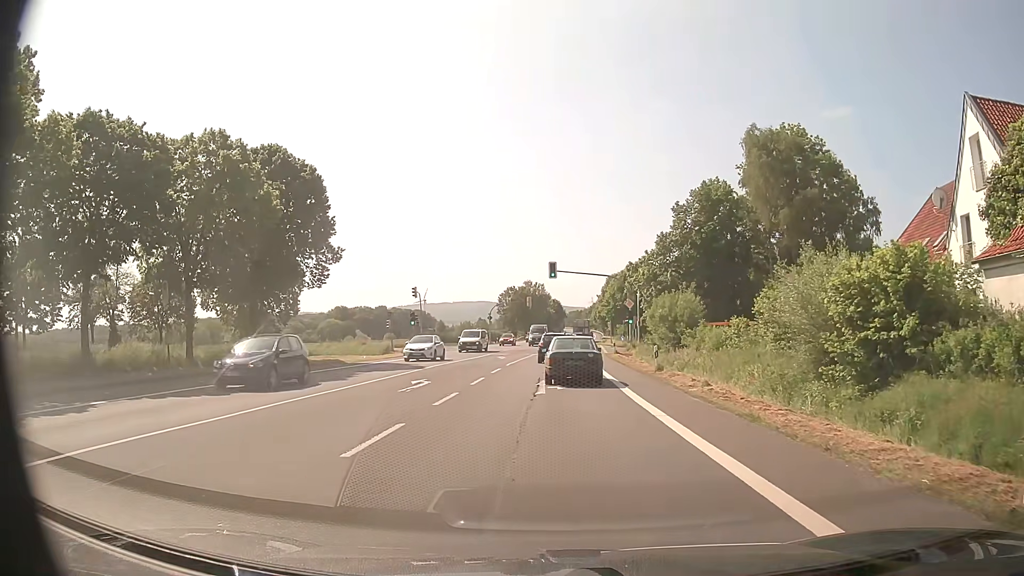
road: primary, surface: asphalt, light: Day
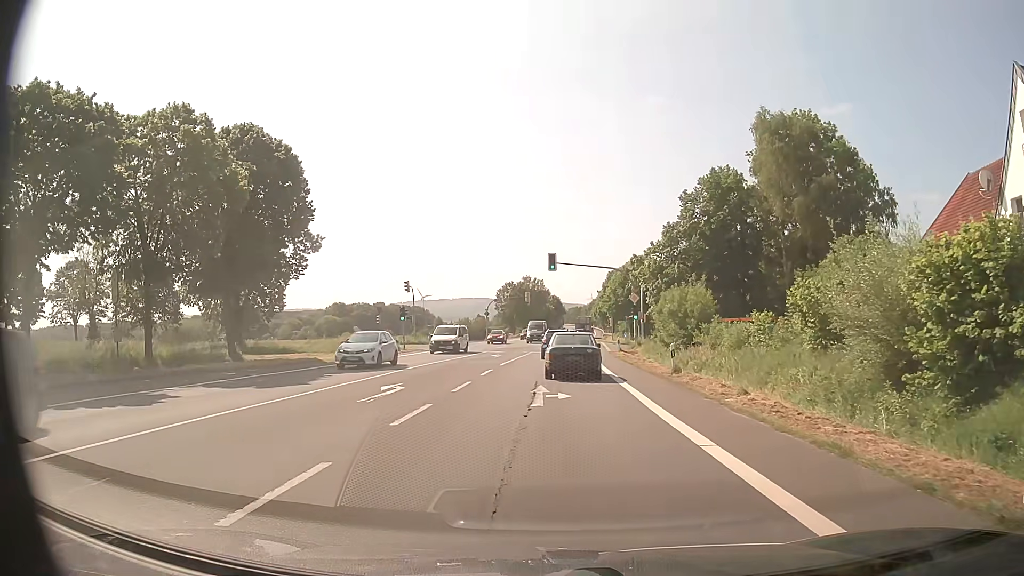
(0.0, +3.7) m; 0°
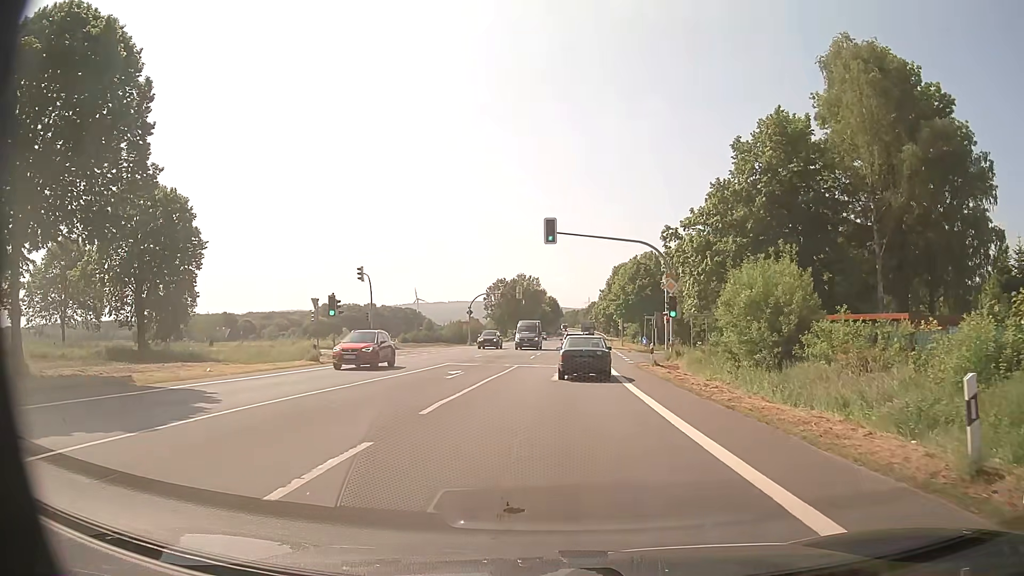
(0.0, +16.9) m; 0°
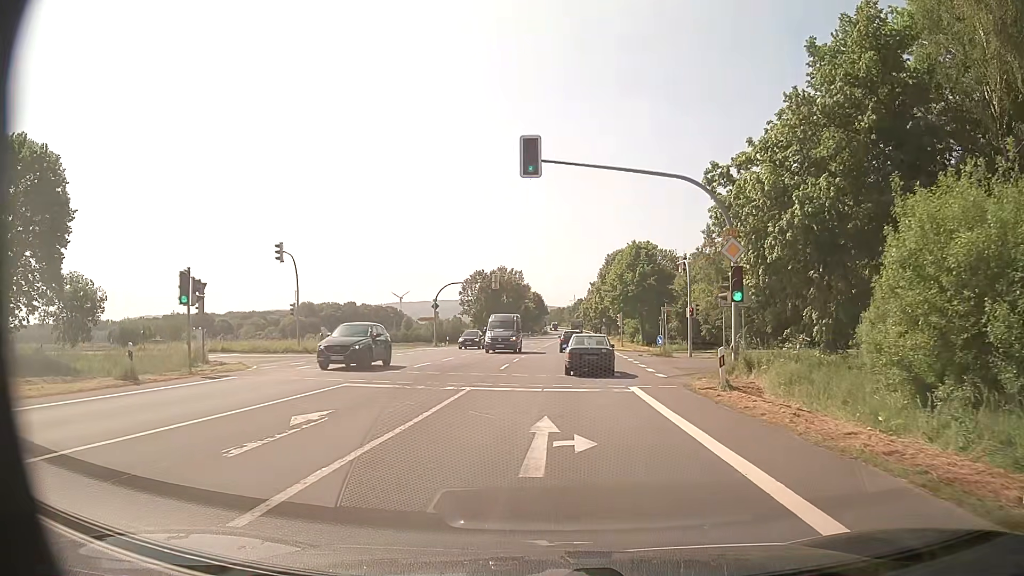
(+0.1, +14.6) m; +1°
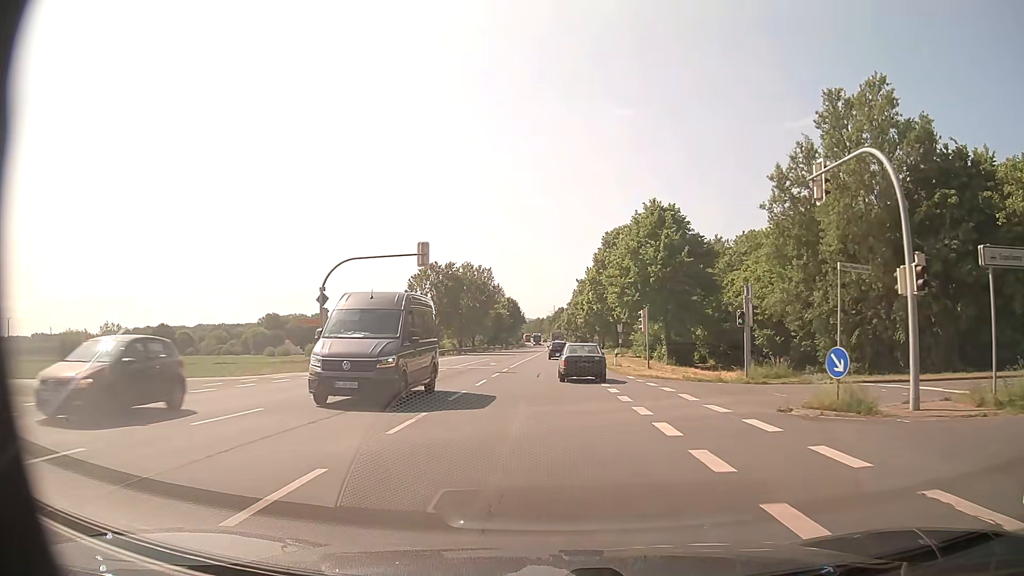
(+0.7, +28.2) m; +2°
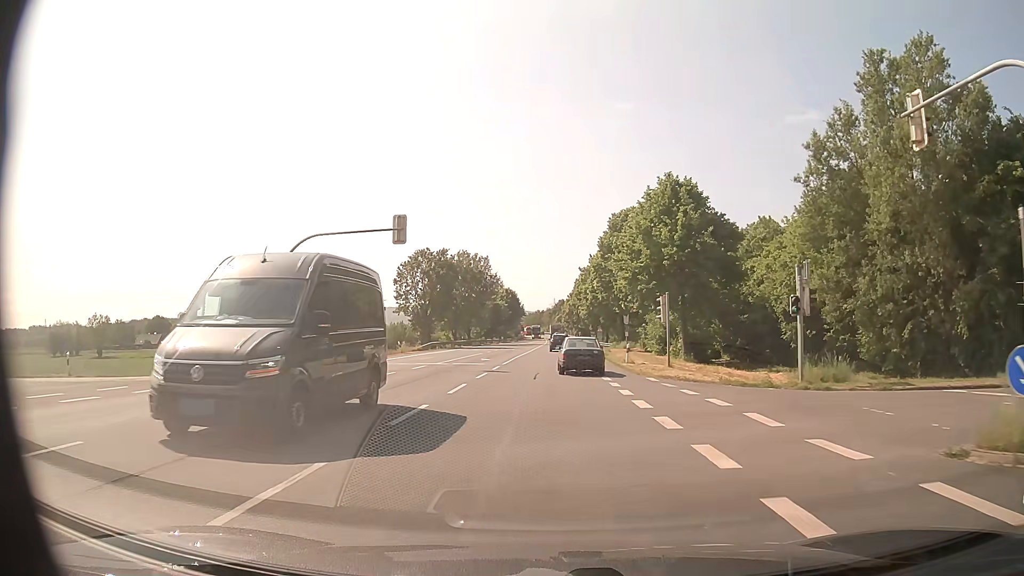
(0.0, +6.1) m; 0°
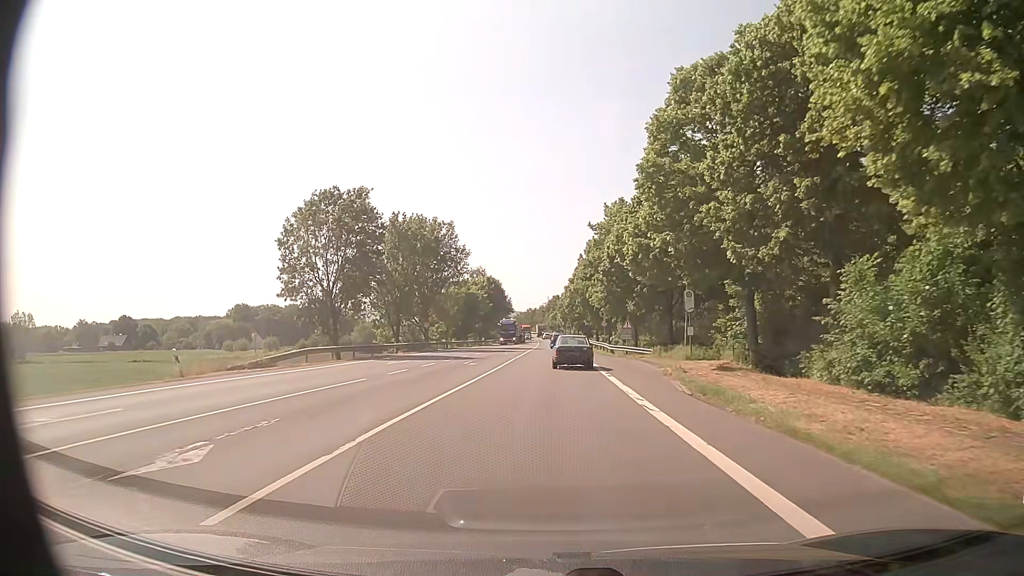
(0.0, +33.7) m; 0°
